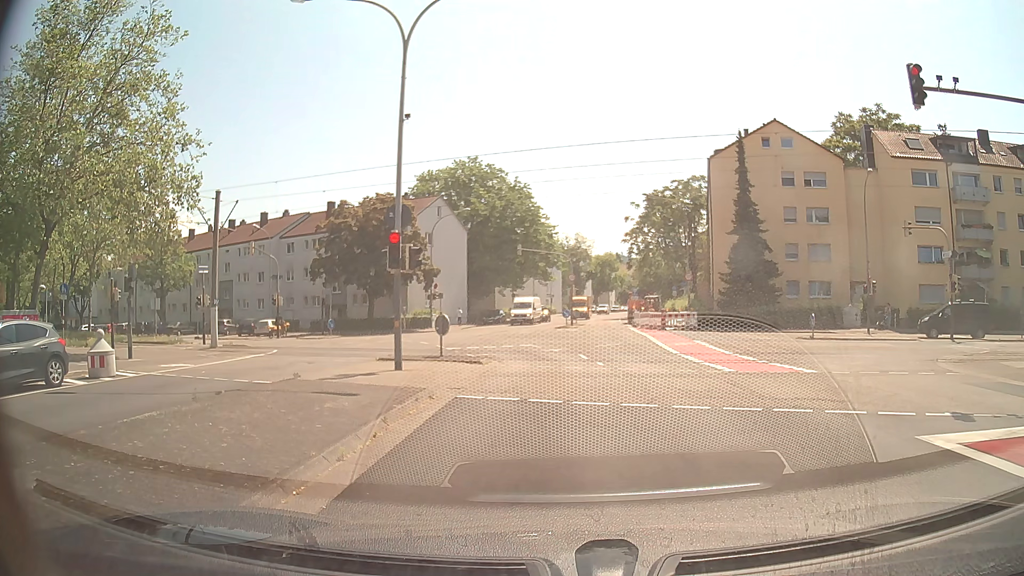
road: tertiary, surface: asphalt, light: Day
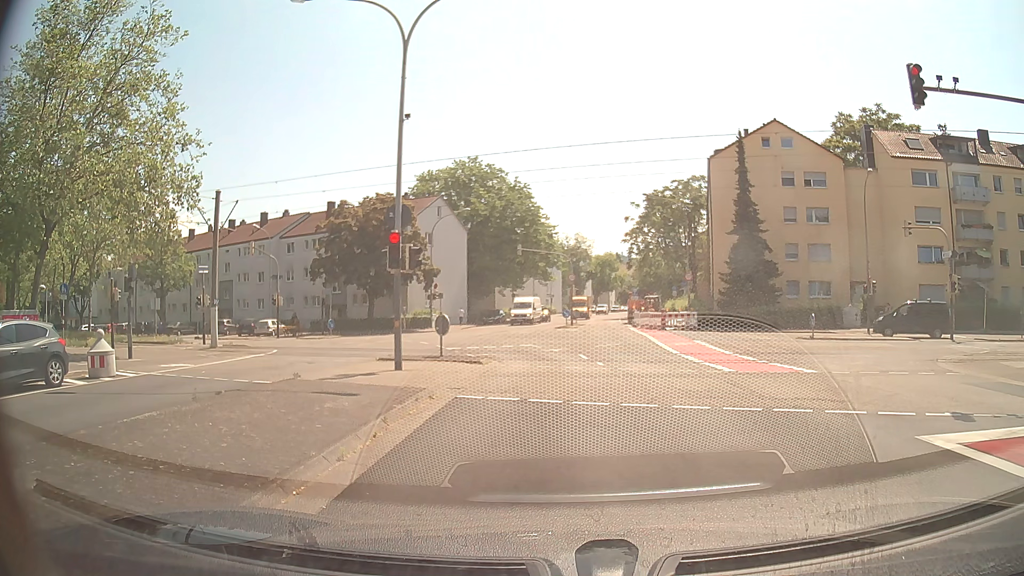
(0.0, 0.0) m; 0°
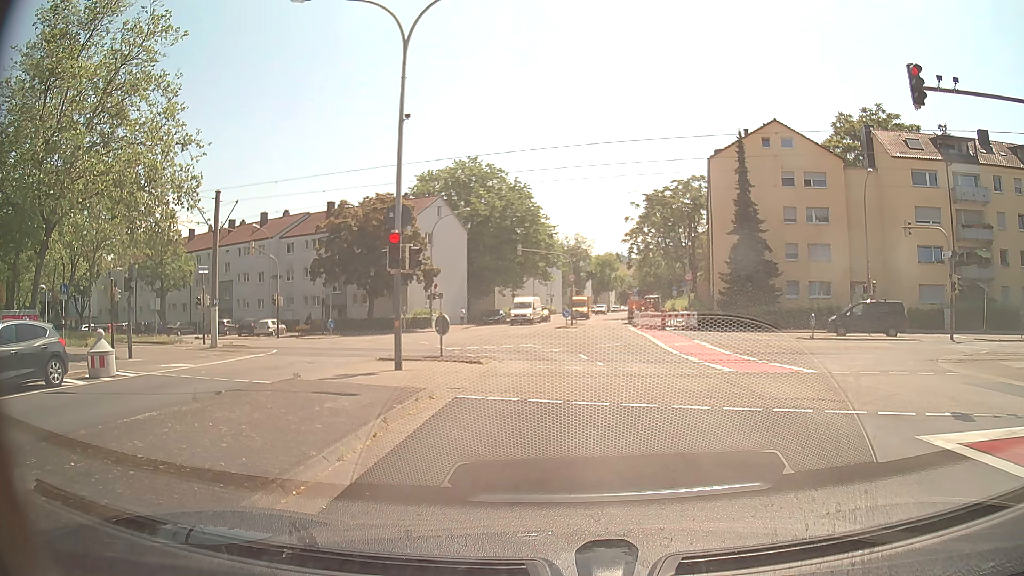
(0.0, 0.0) m; 0°
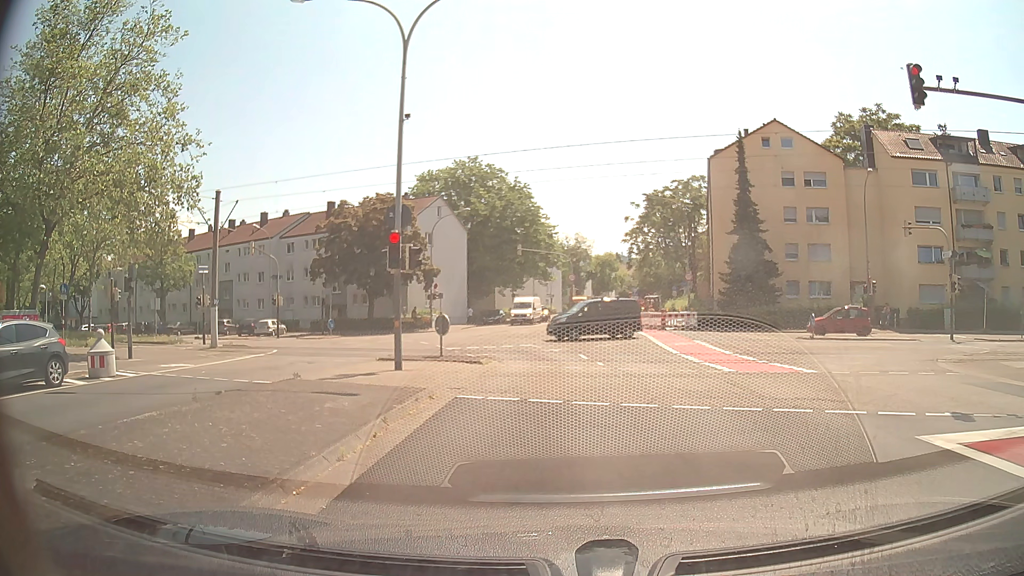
(0.0, 0.0) m; 0°
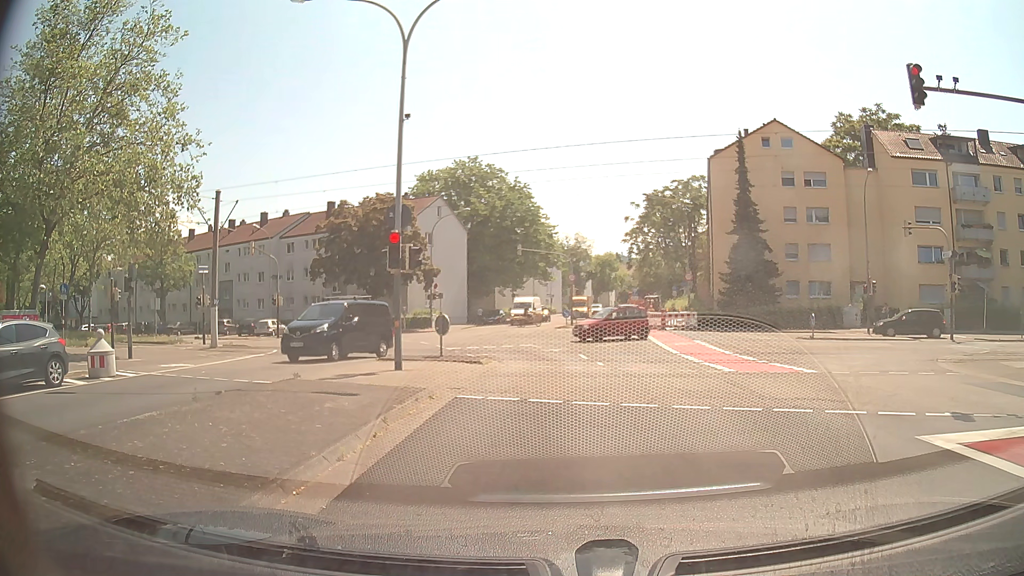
(0.0, 0.0) m; 0°
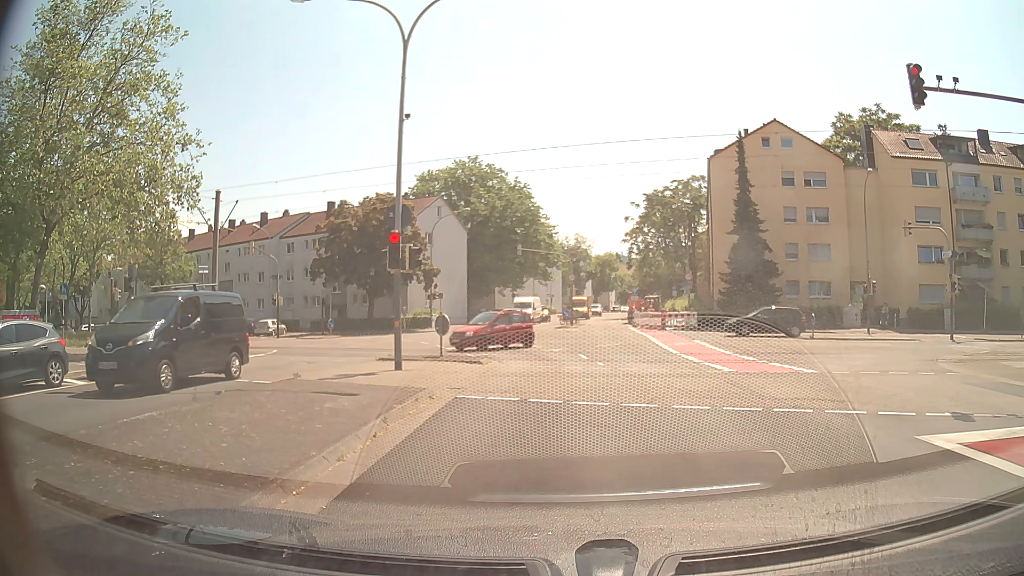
(0.0, 0.0) m; 0°
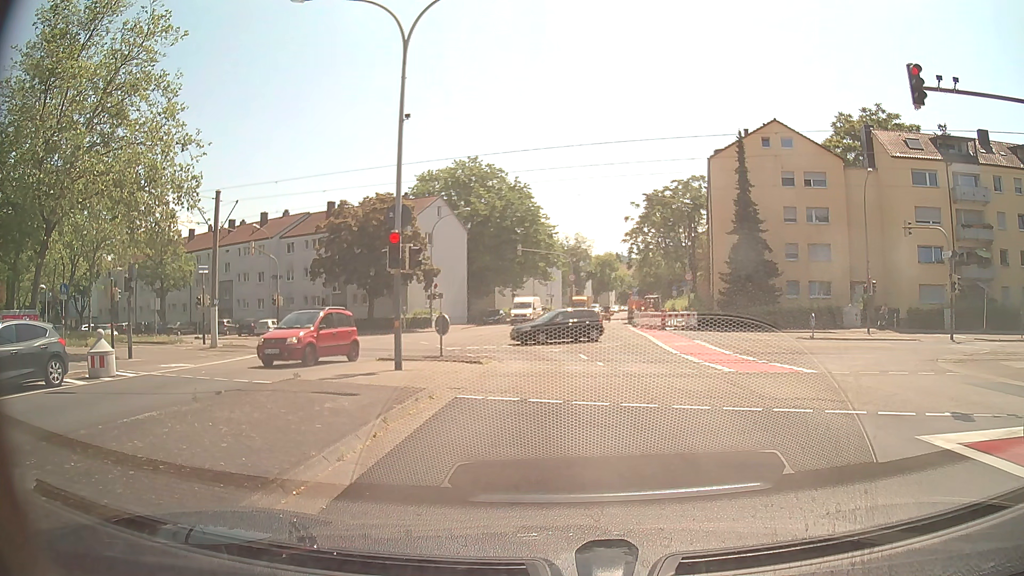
(0.0, 0.0) m; 0°
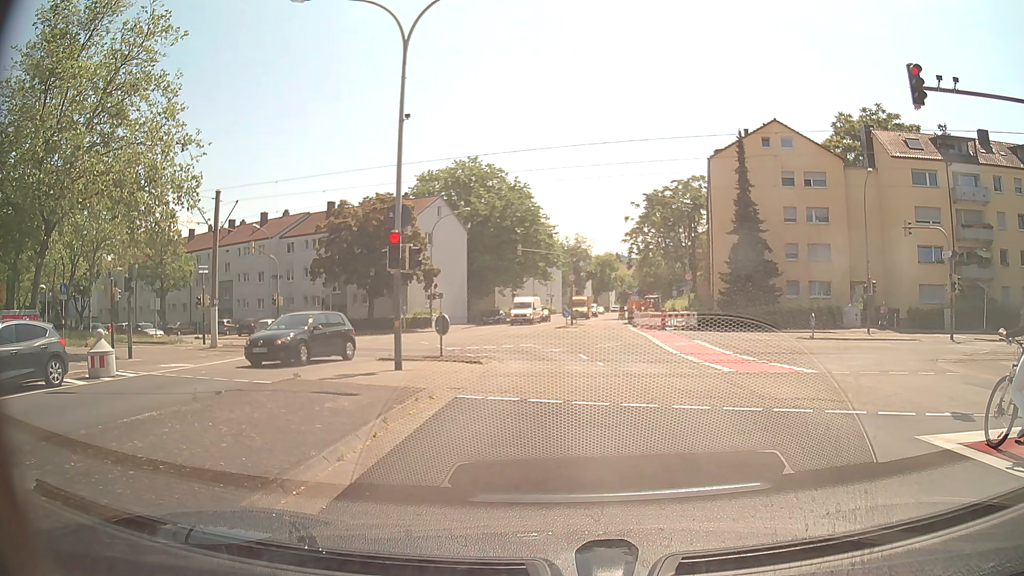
(0.0, 0.0) m; 0°
